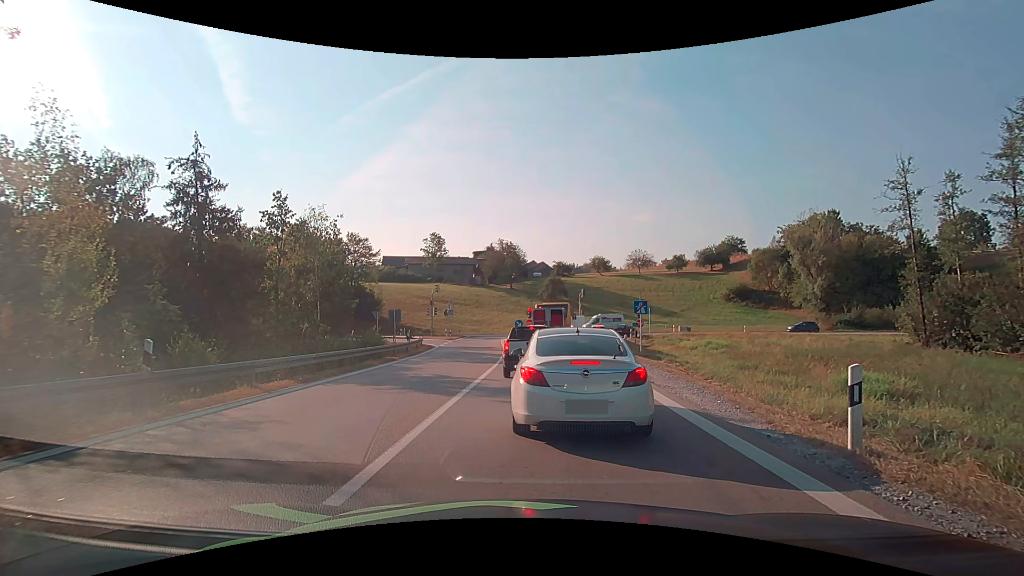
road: motorway_link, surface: asphalt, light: Day
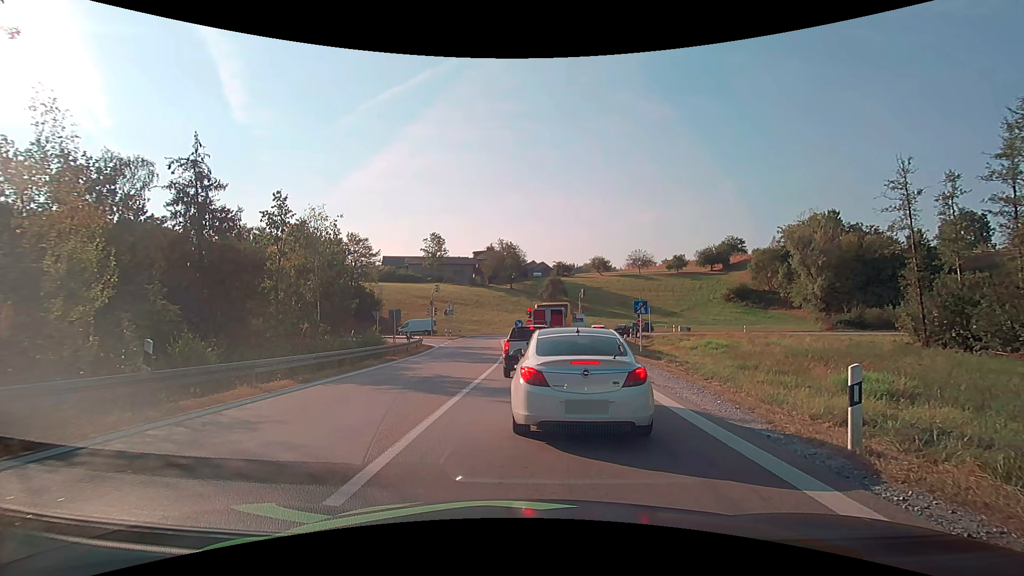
(0.0, 0.0) m; 0°
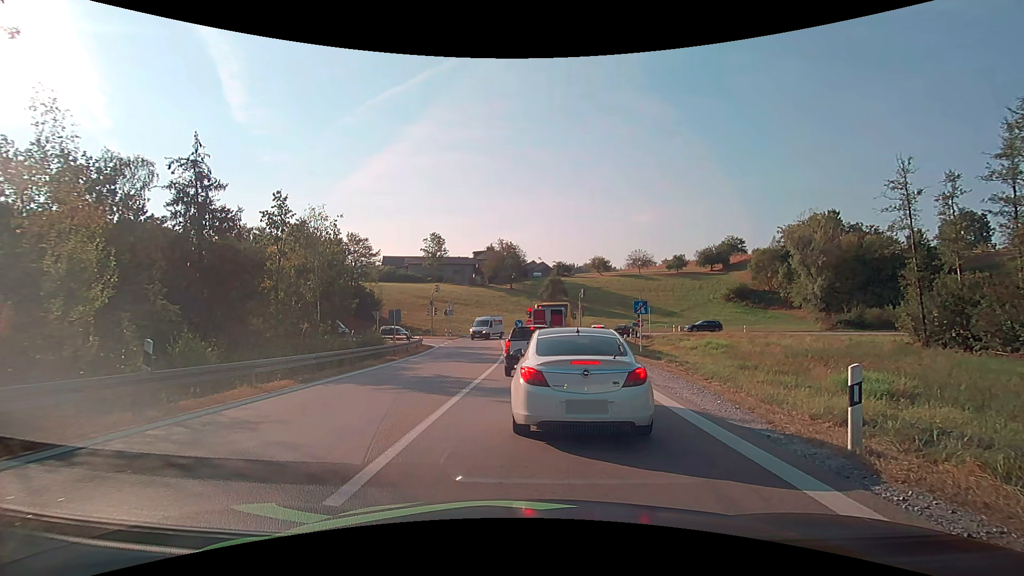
(0.0, 0.0) m; 0°
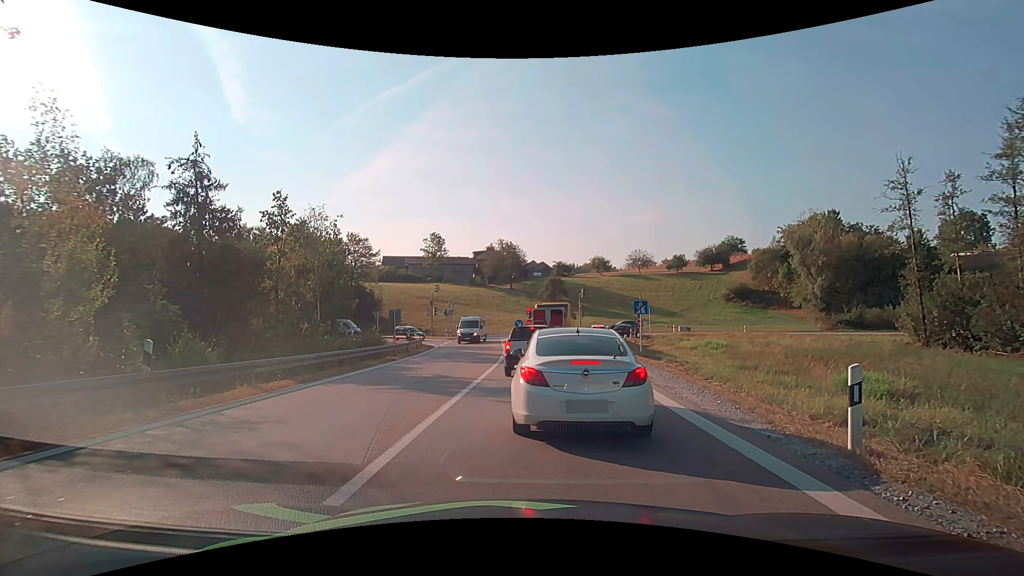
(0.0, 0.0) m; 0°
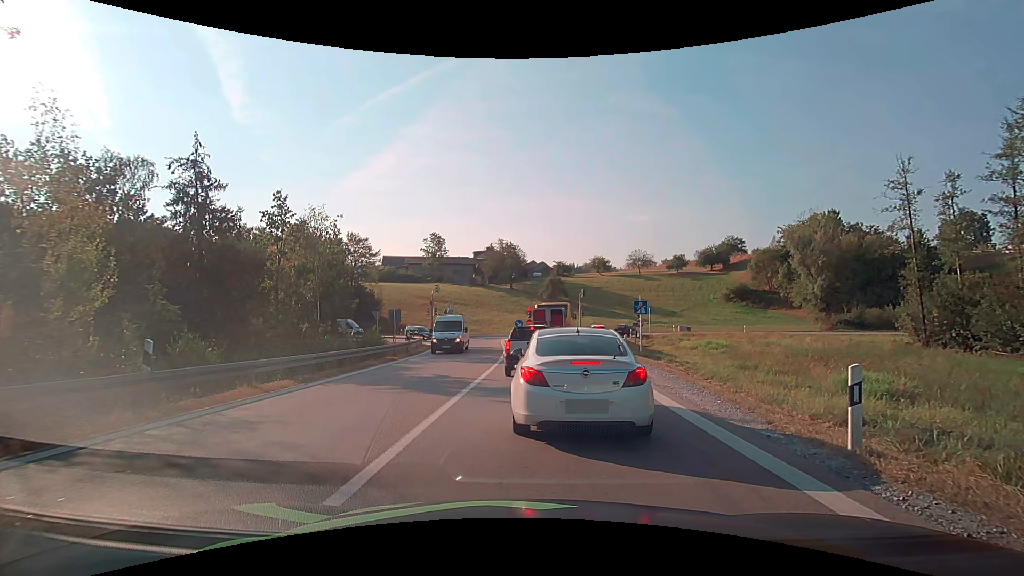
(0.0, 0.0) m; 0°
